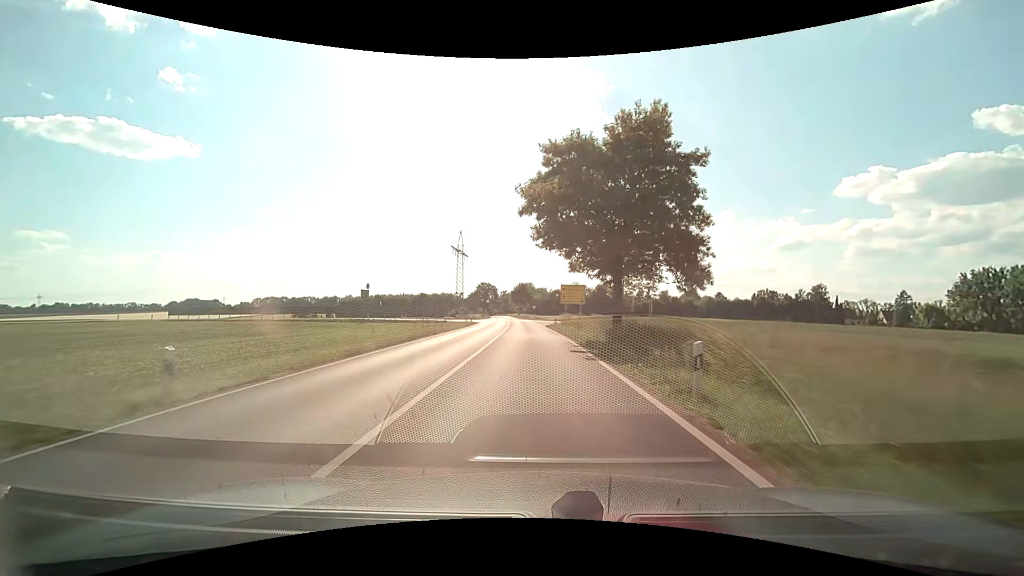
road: secondary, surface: asphalt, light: Day
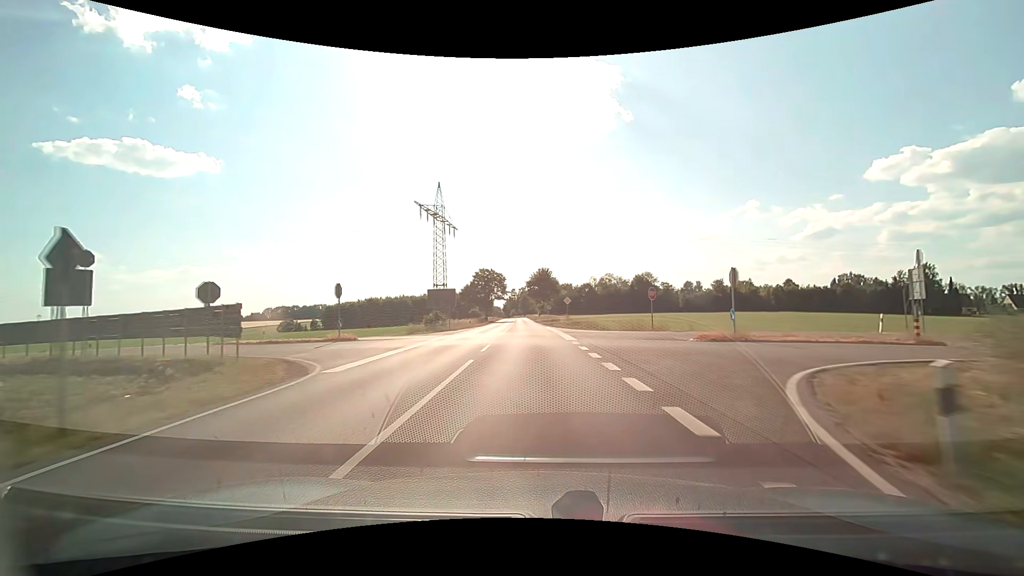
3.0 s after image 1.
(-1.1, +53.1) m; -3°
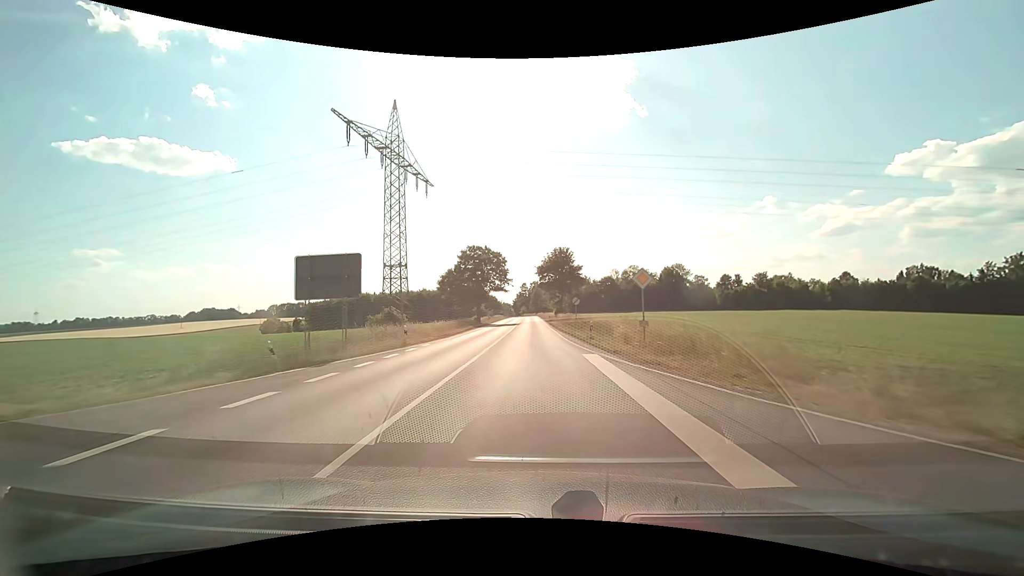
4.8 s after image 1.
(-0.3, +32.2) m; -1°
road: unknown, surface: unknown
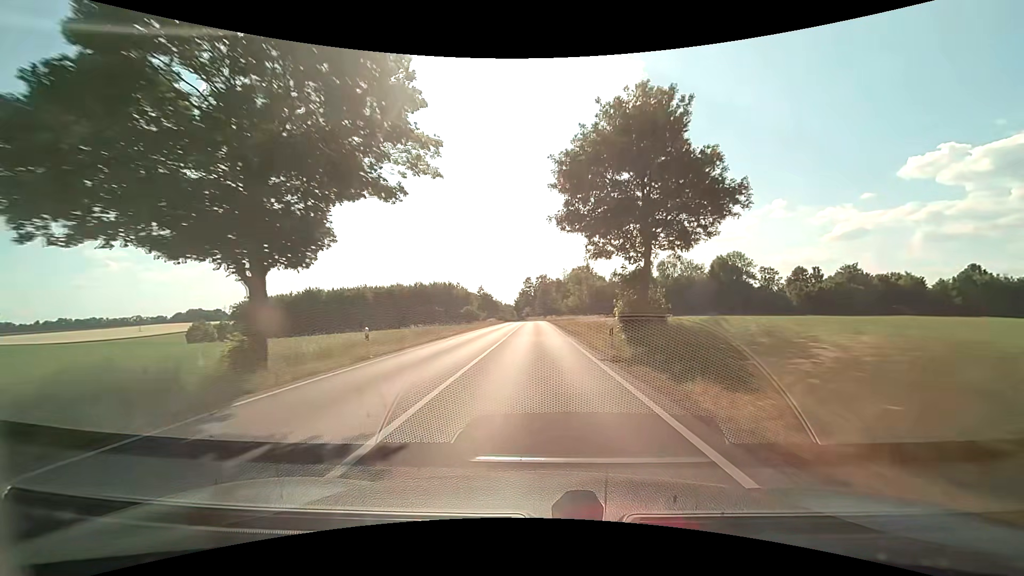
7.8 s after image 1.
(-0.8, +57.3) m; -1°
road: secondary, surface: asphalt
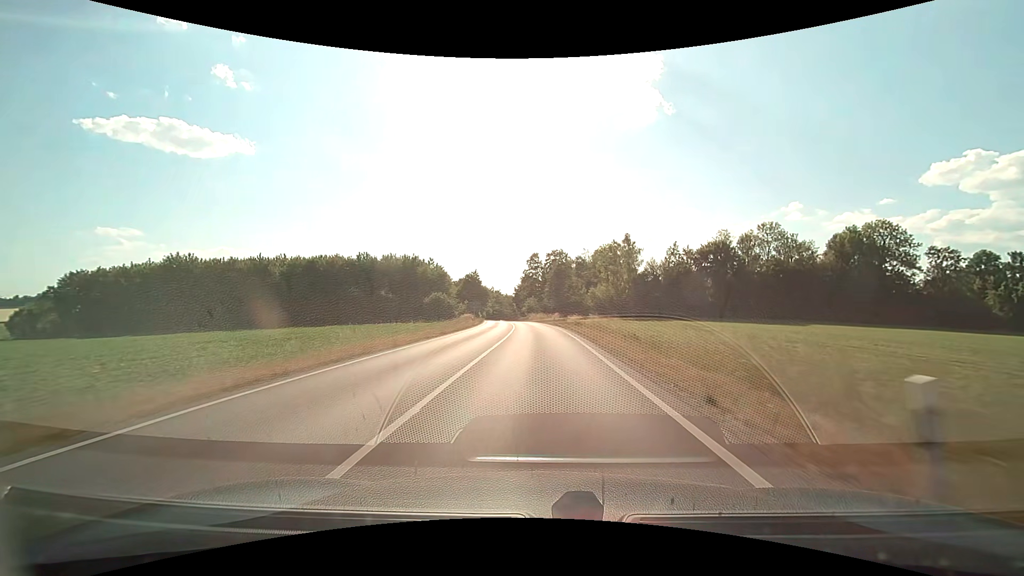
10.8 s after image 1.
(-0.2, +64.7) m; -1°
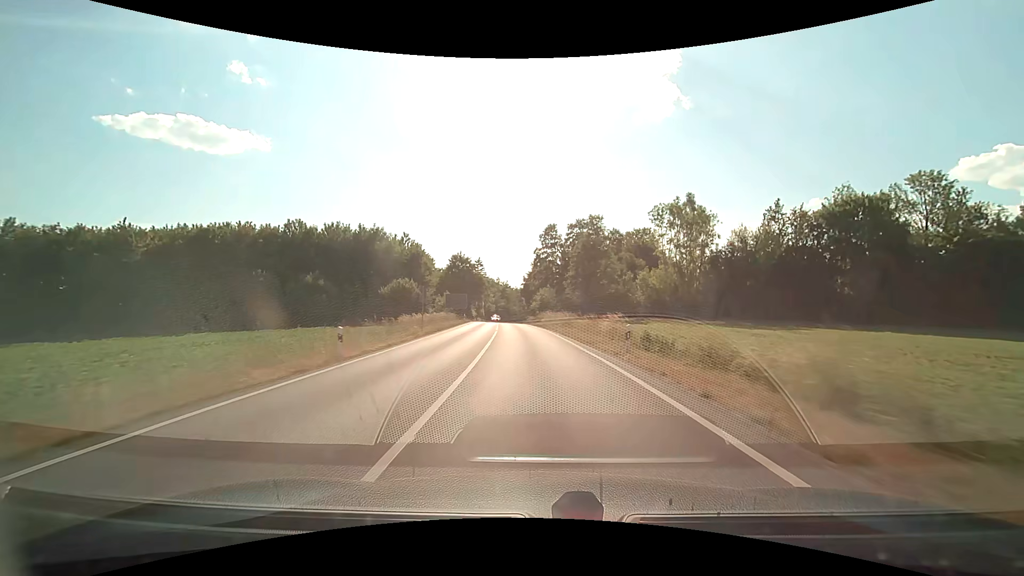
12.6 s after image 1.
(-0.4, +39.0) m; -1°
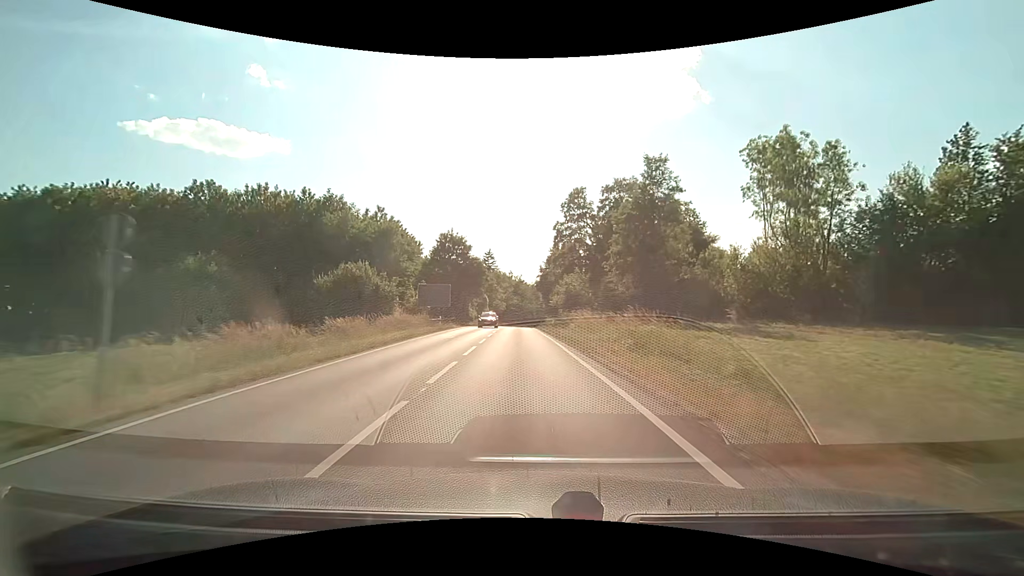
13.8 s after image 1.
(-0.4, +25.5) m; -2°
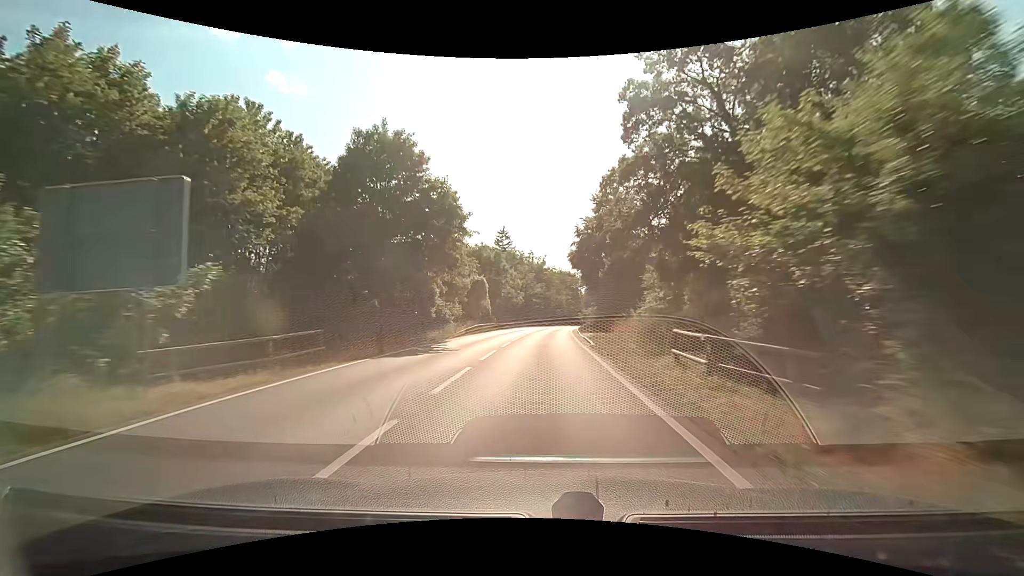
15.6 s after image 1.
(-1.2, +37.6) m; -3°
(0, +10) (0, +20) (0, +30) (+1, +40) (+1, +50) (+2, +60) (+3, +70) (+4, +80) (+6, +90) (+8, +100) m
